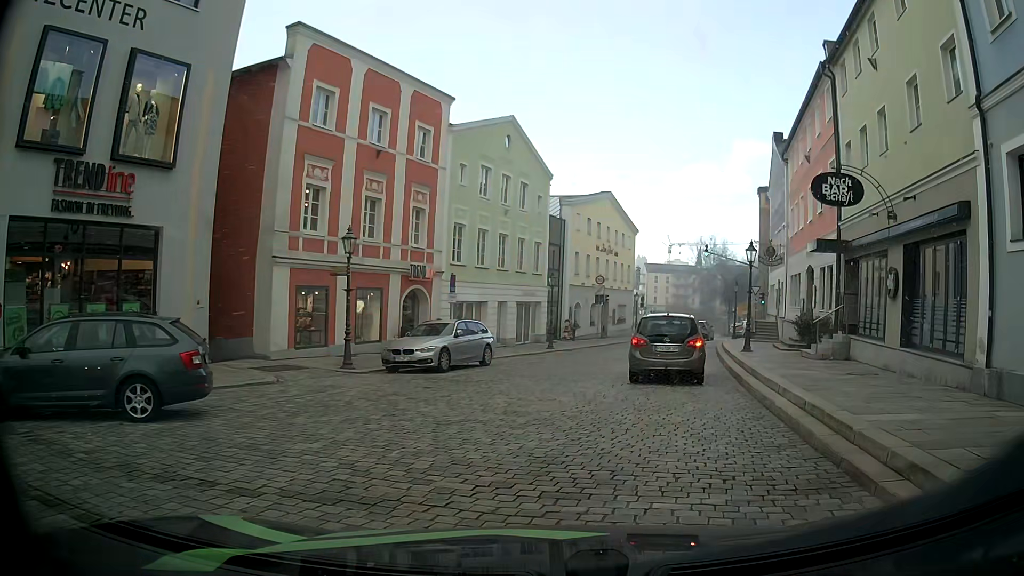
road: tertiary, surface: sett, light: Day
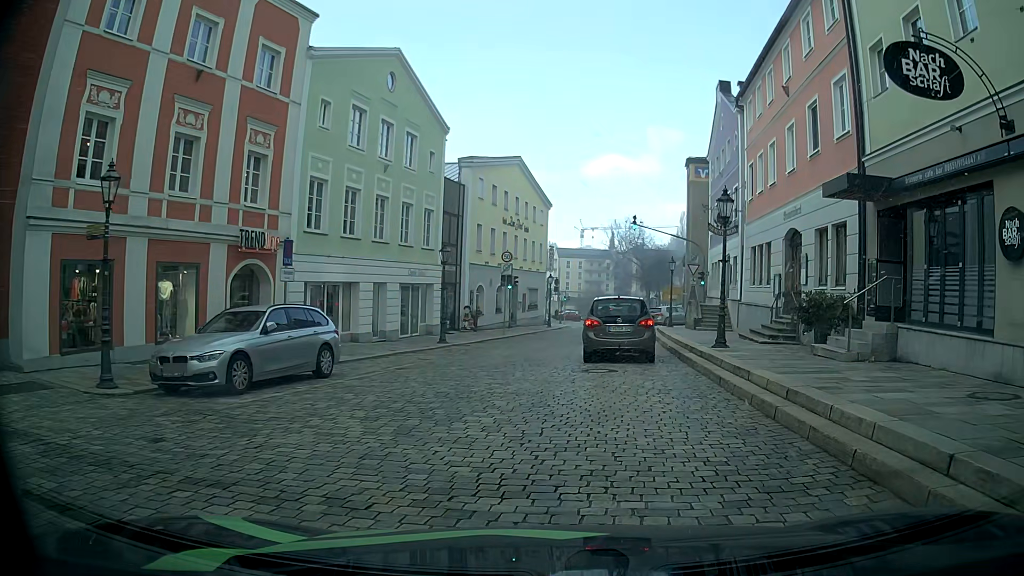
(+0.4, +7.7) m; +7°
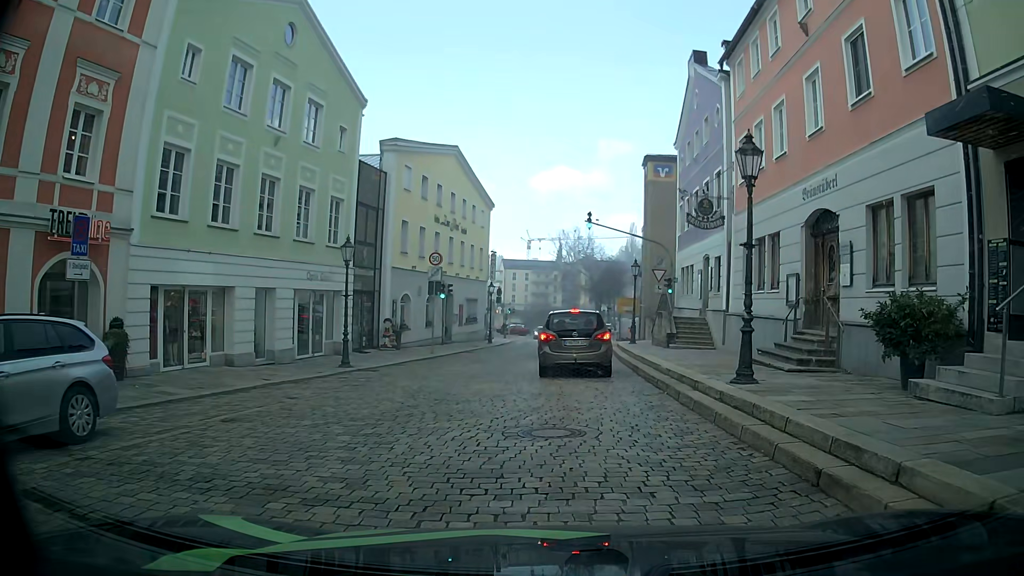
(+0.2, +6.3) m; +6°
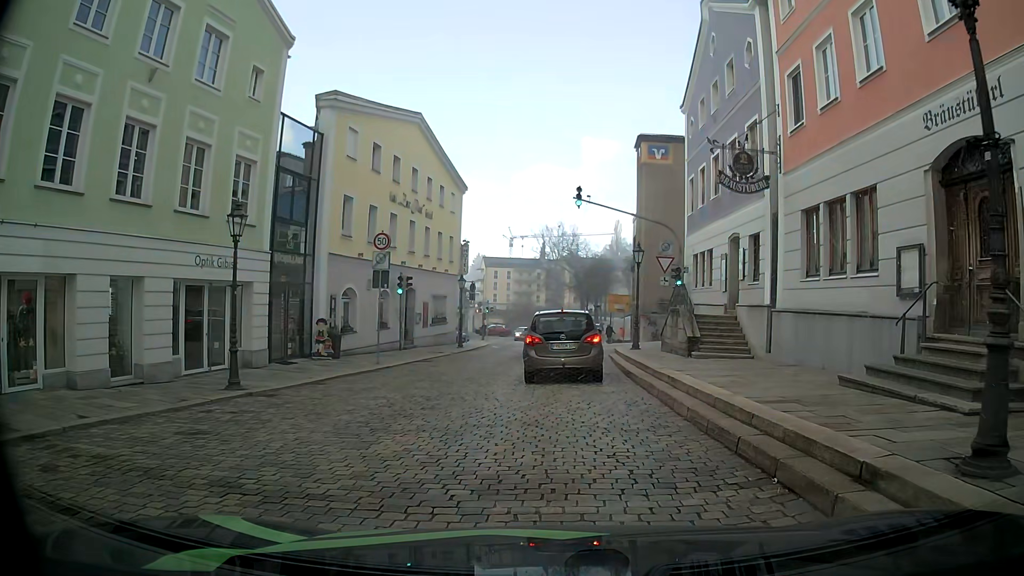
(-0.1, +6.6) m; -1°
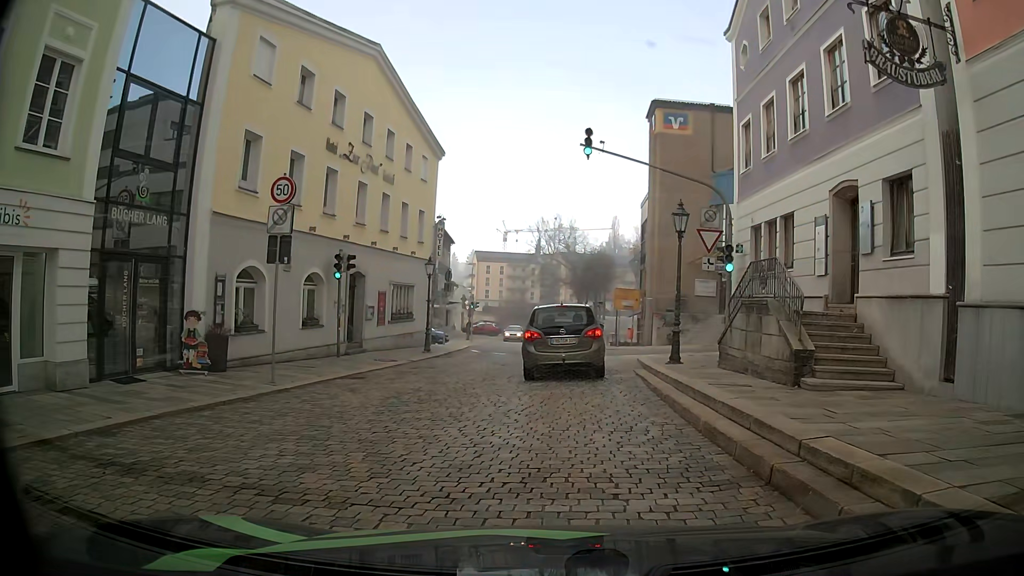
(0.0, +8.5) m; +1°
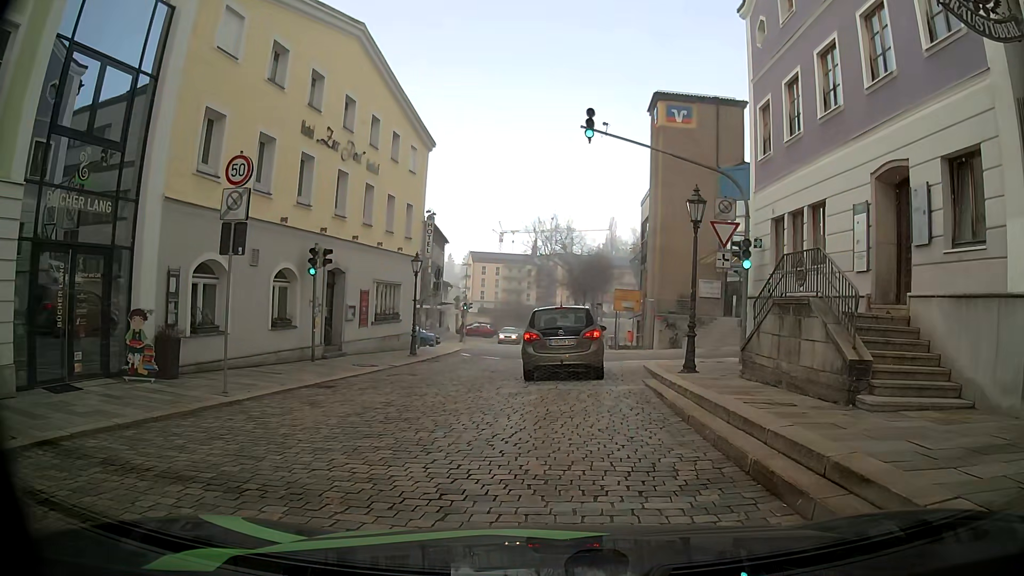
(0.0, +2.1) m; -2°
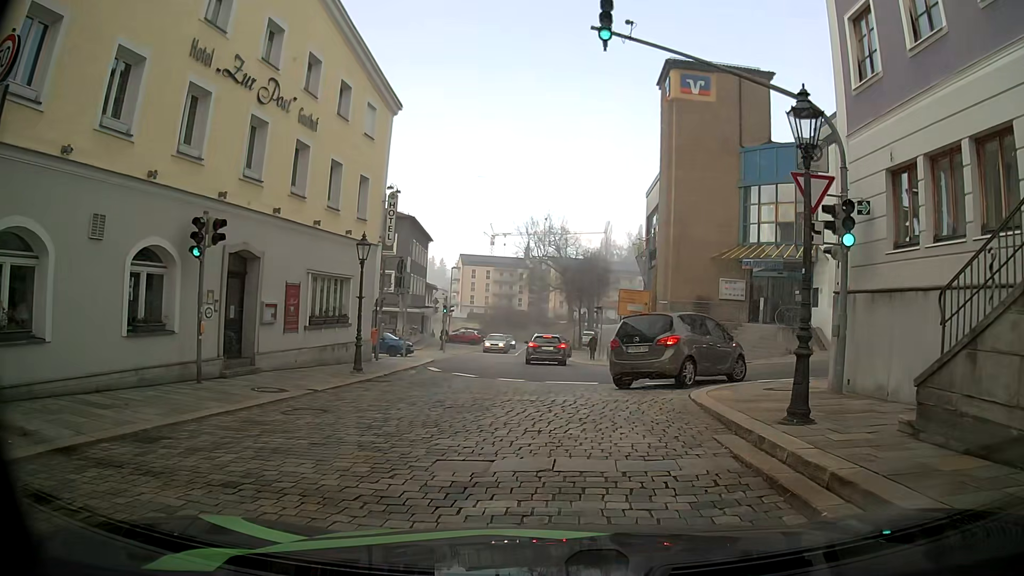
(+0.2, +6.7) m; +3°
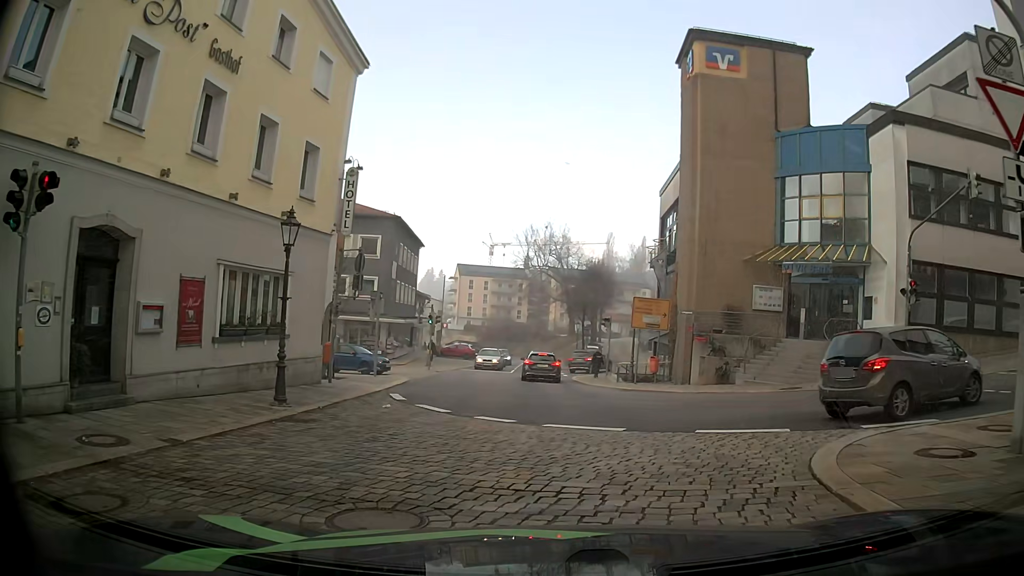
(0.0, +5.9) m; -1°
(0, +10) (0, +20) (0, +30) (0, +40) (-1, +50) (-1, +60) (-1, +70) (-1, +80) (-2, +90) (-4, +100) m
